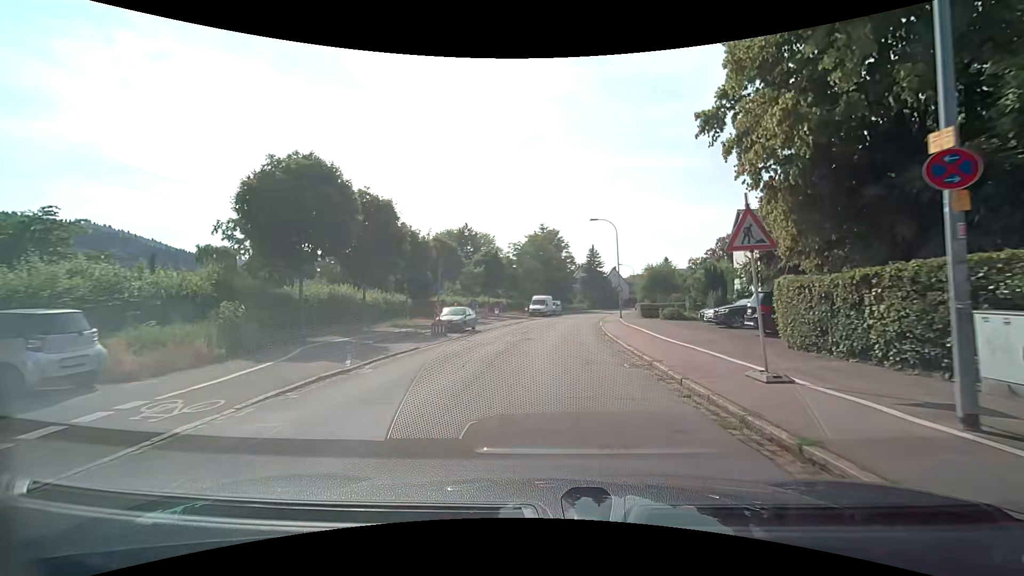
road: tertiary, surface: asphalt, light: Day
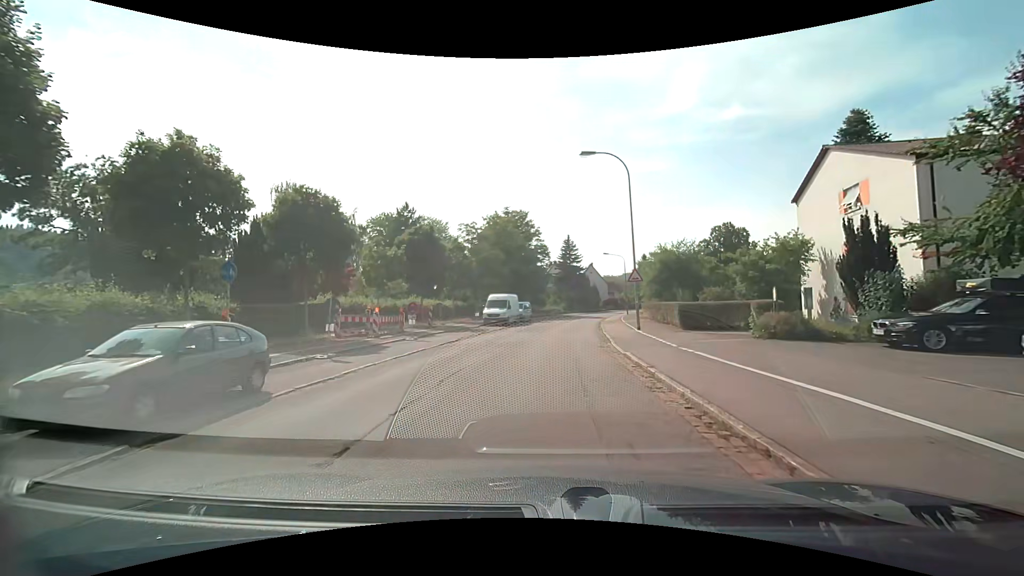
(+0.5, +20.6) m; +3°
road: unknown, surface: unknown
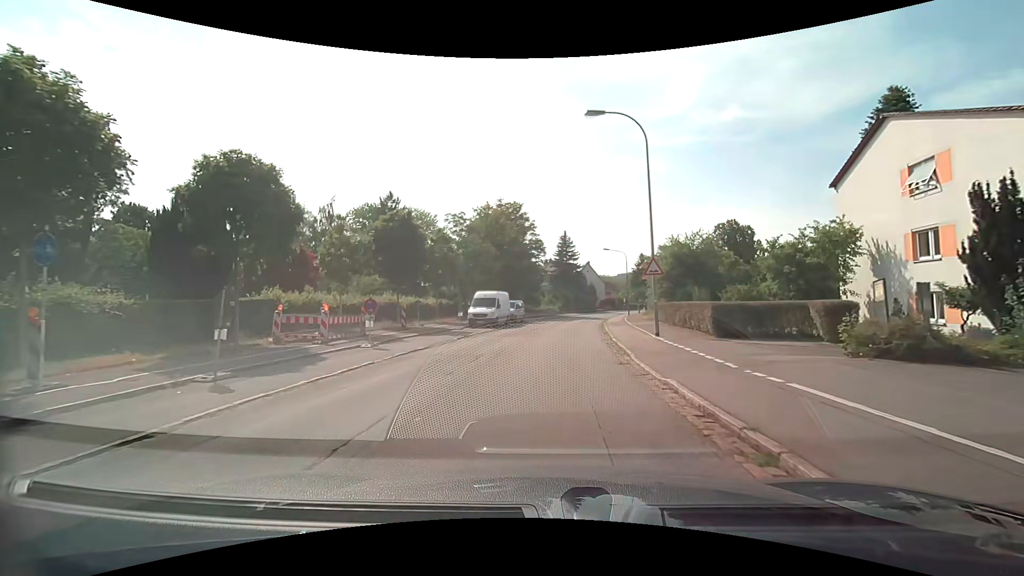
(0.0, +5.3) m; +1°
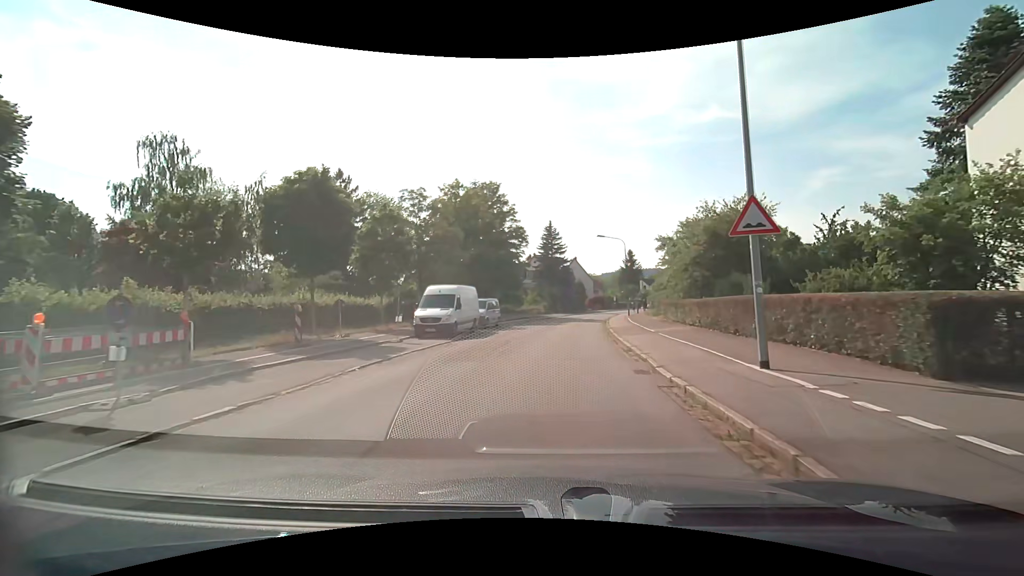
(+0.2, +10.8) m; +2°
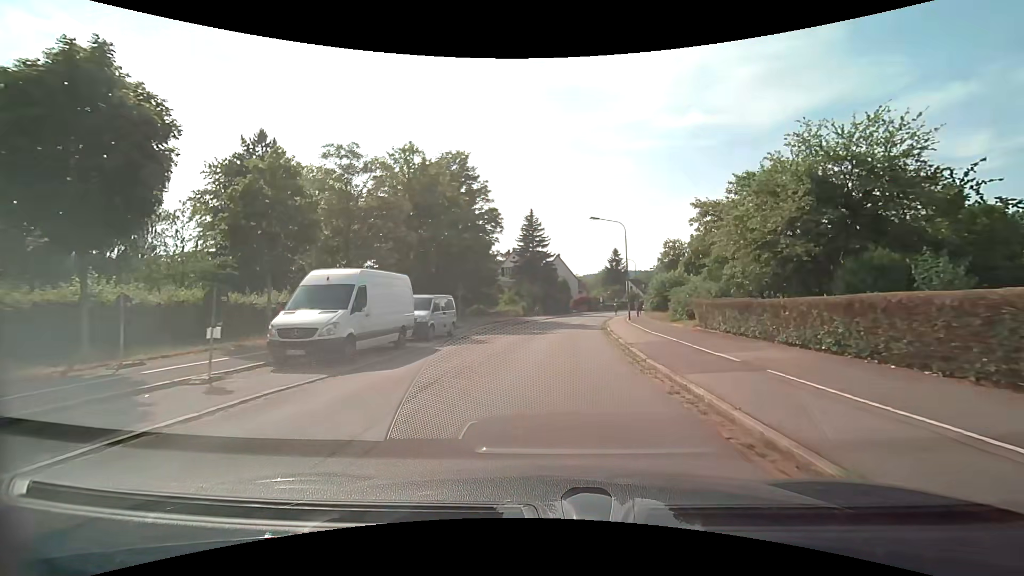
(+0.2, +11.1) m; +2°
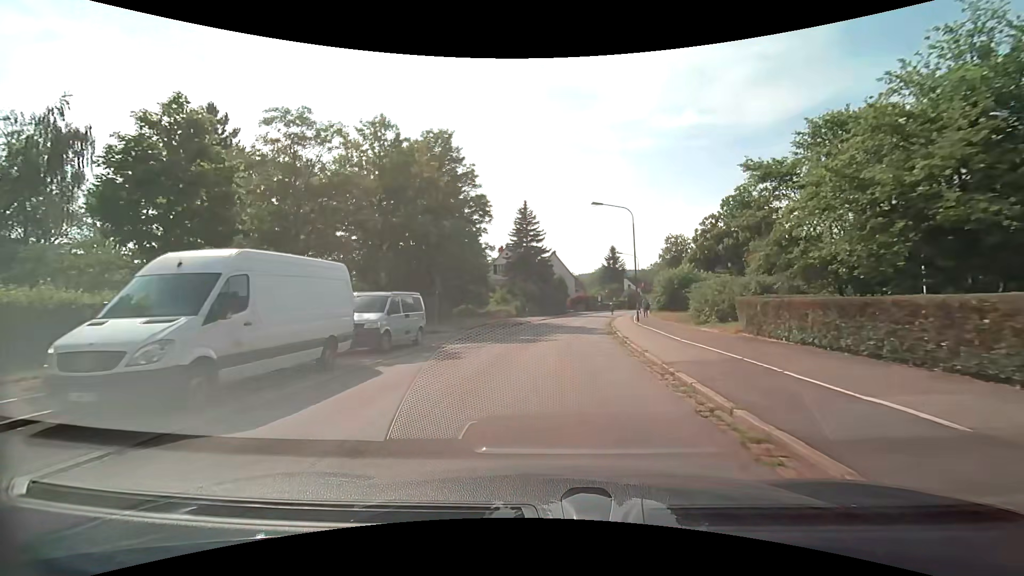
(+0.1, +5.5) m; +1°
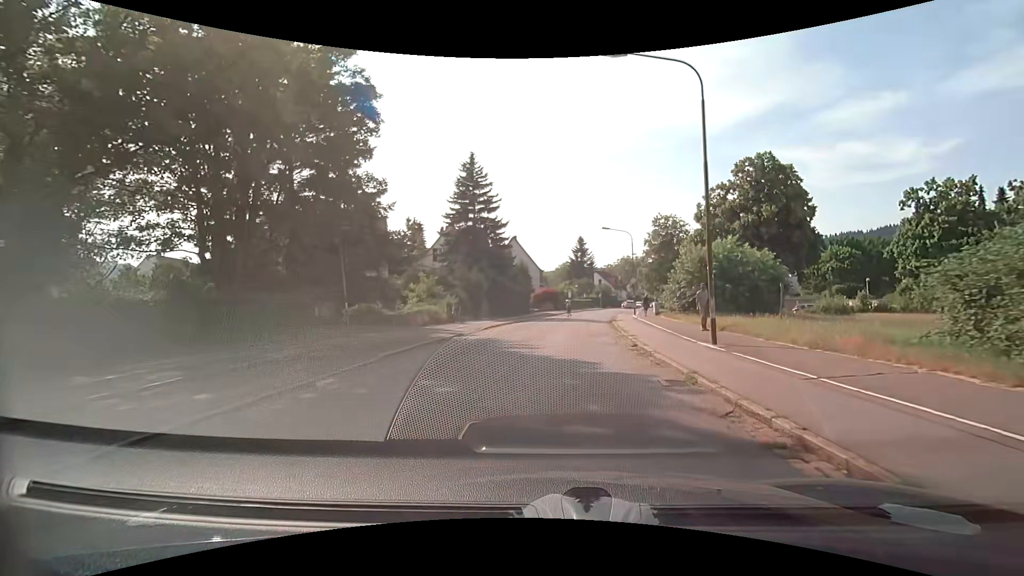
(+0.5, +20.4) m; +4°
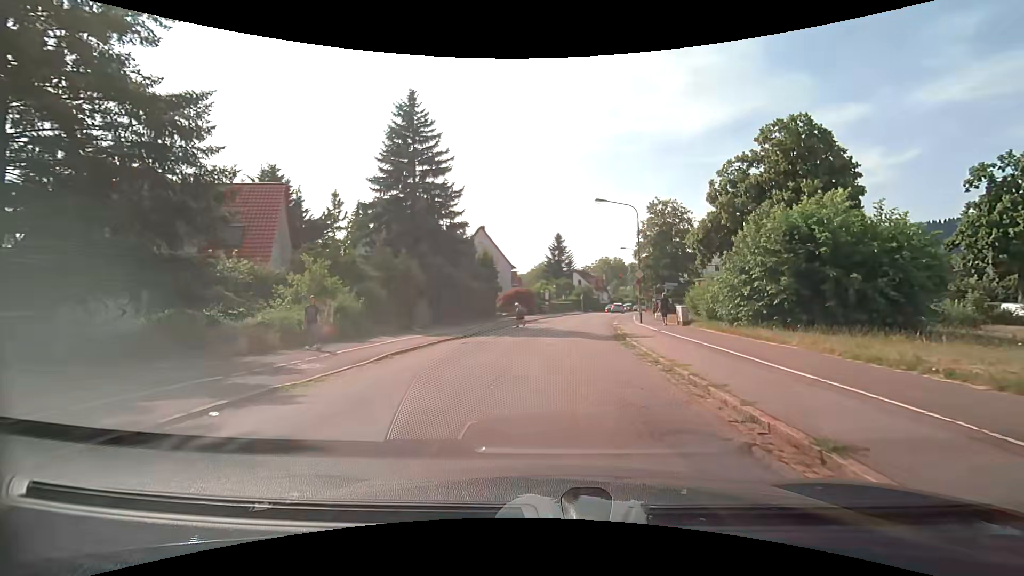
(+0.4, +13.9) m; +5°
